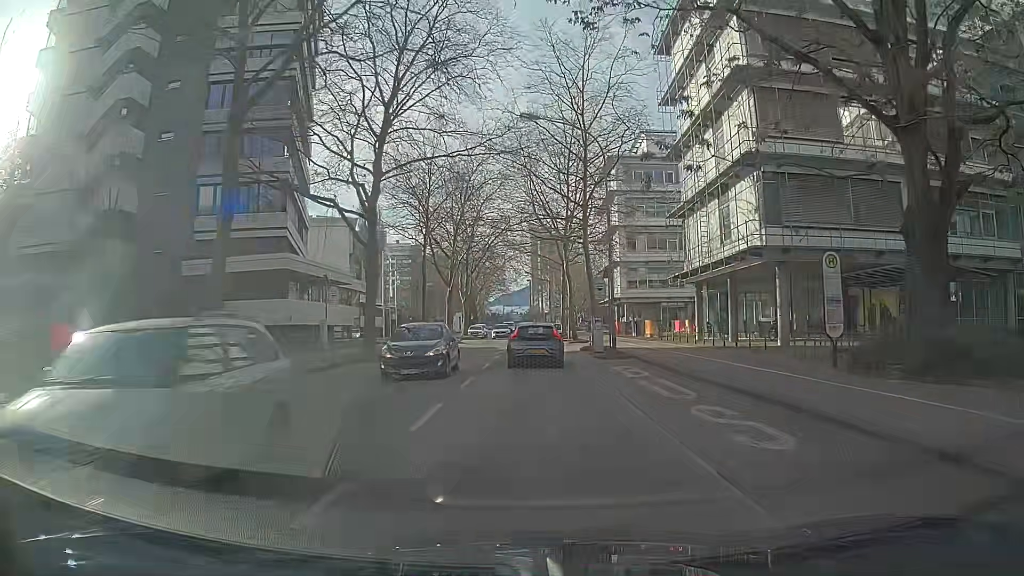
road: secondary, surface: asphalt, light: Day
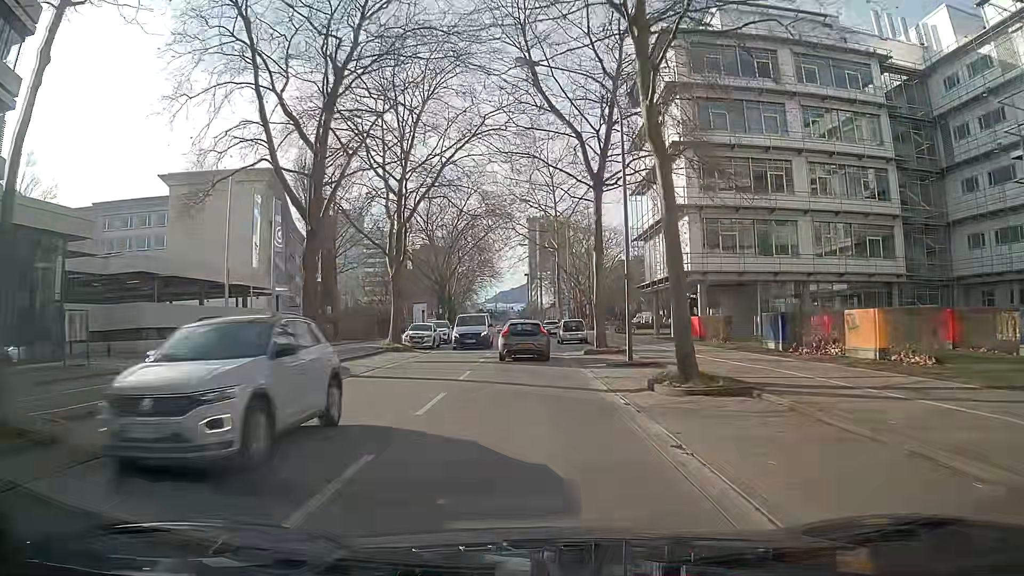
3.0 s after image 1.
(+0.4, +35.2) m; +1°
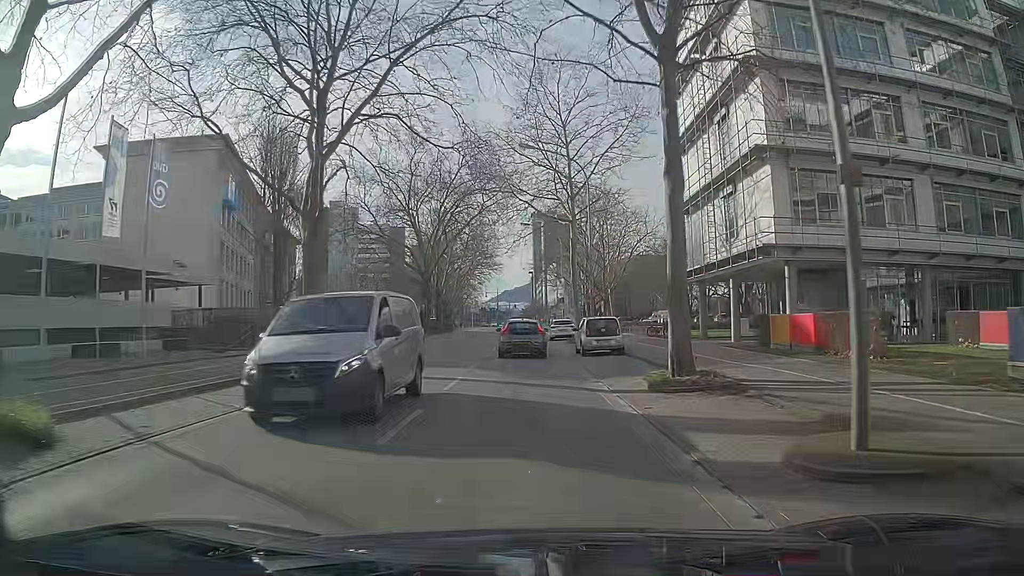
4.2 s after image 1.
(-0.1, +14.5) m; -1°
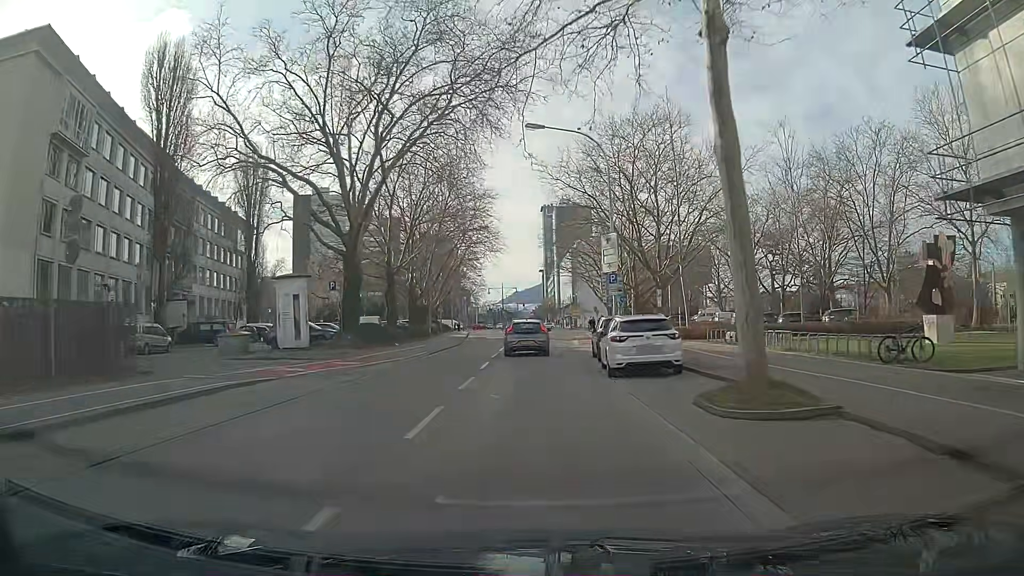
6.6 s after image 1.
(-0.1, +29.7) m; -1°
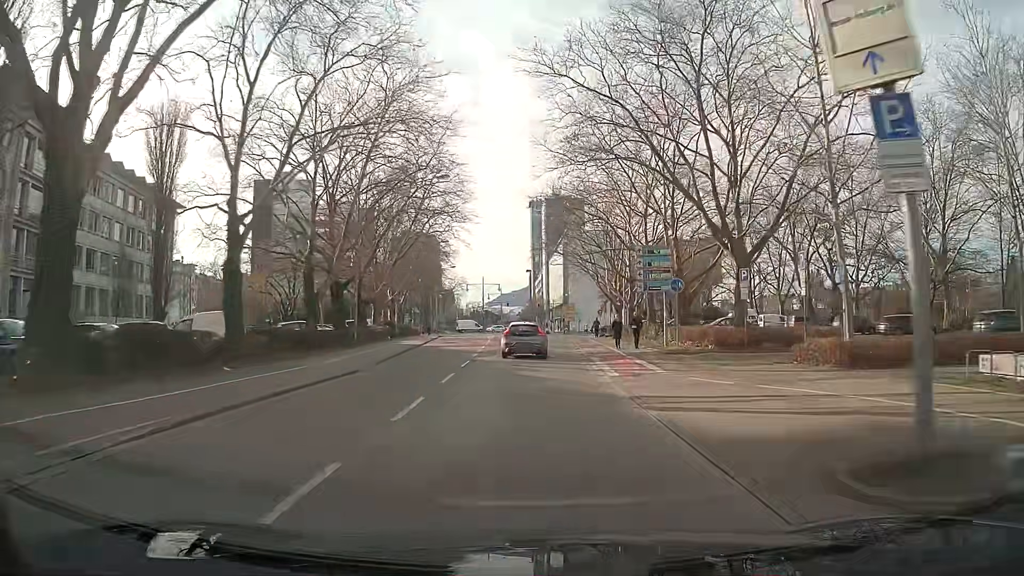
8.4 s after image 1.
(+0.3, +22.6) m; +2°
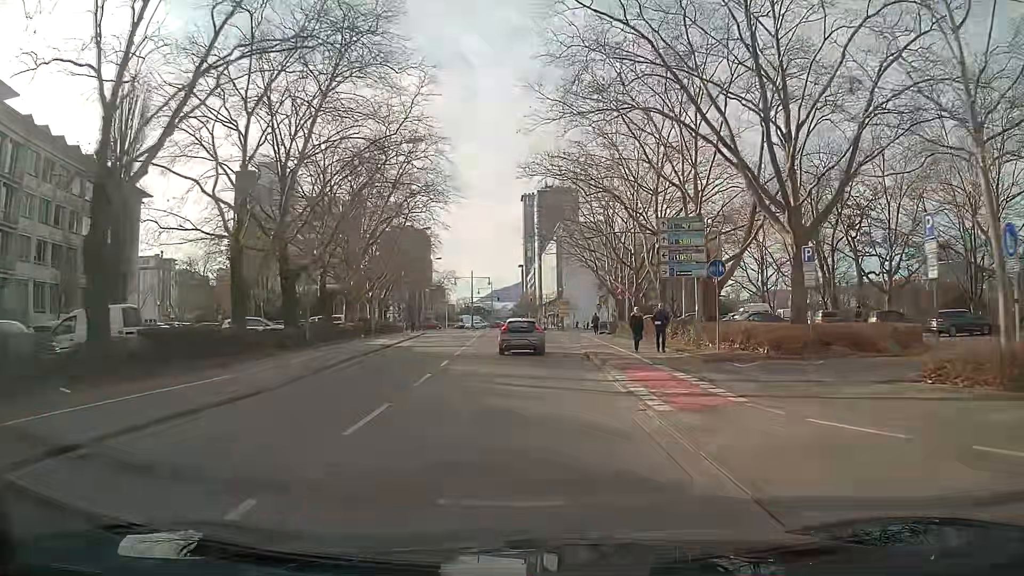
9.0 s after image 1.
(0.0, +7.5) m; +1°
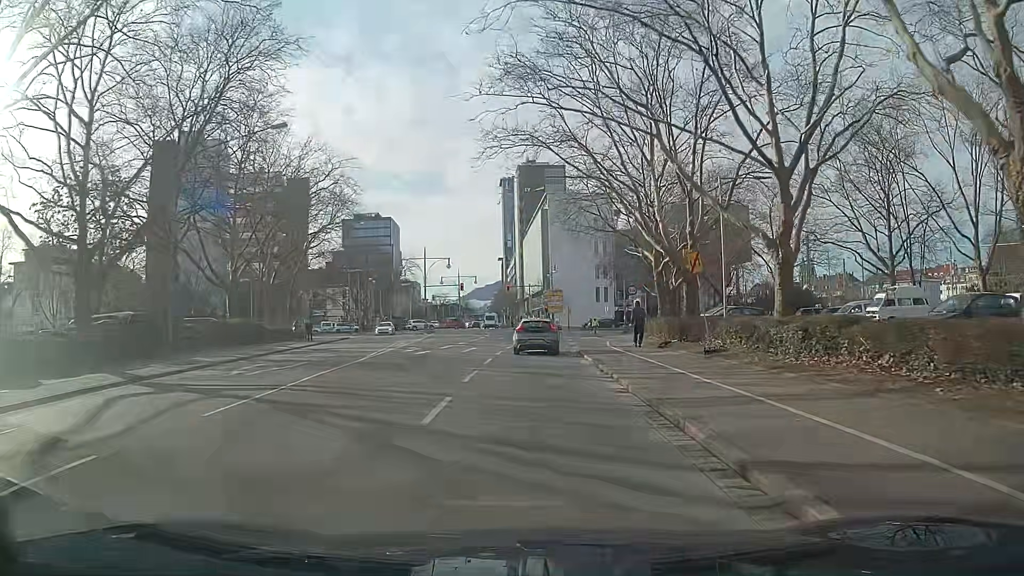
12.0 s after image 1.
(+0.8, +34.7) m; +2°
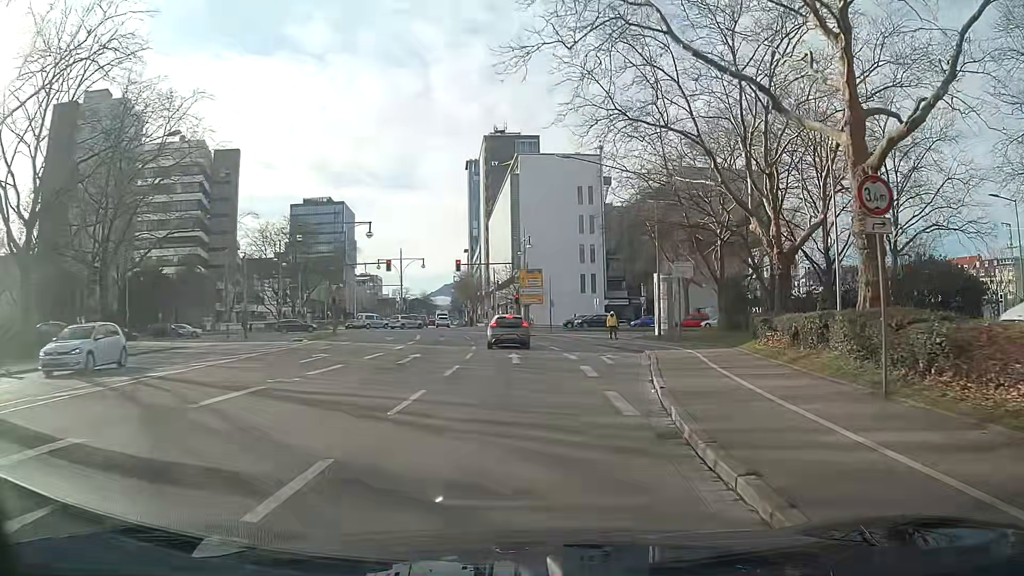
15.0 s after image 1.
(+0.6, +29.2) m; +4°
(0, +10) (+1, +20) (+1, +30) (0, +40) (+2, +50) (+9, +56) (+19, +56) (+26, +50) (+31, +41) (+34, +31) m
